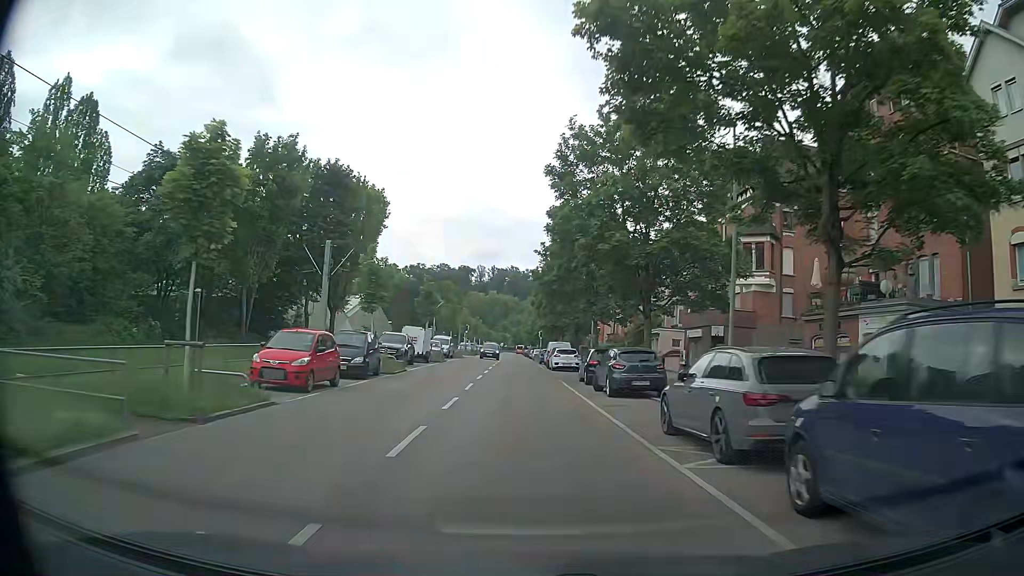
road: secondary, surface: asphalt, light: Day
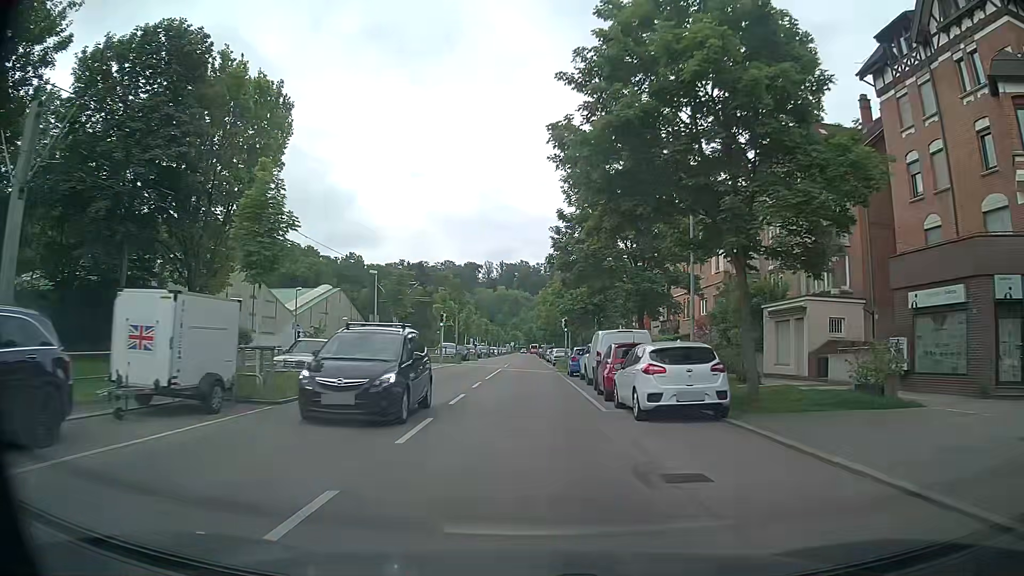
(-0.8, +29.5) m; -2°
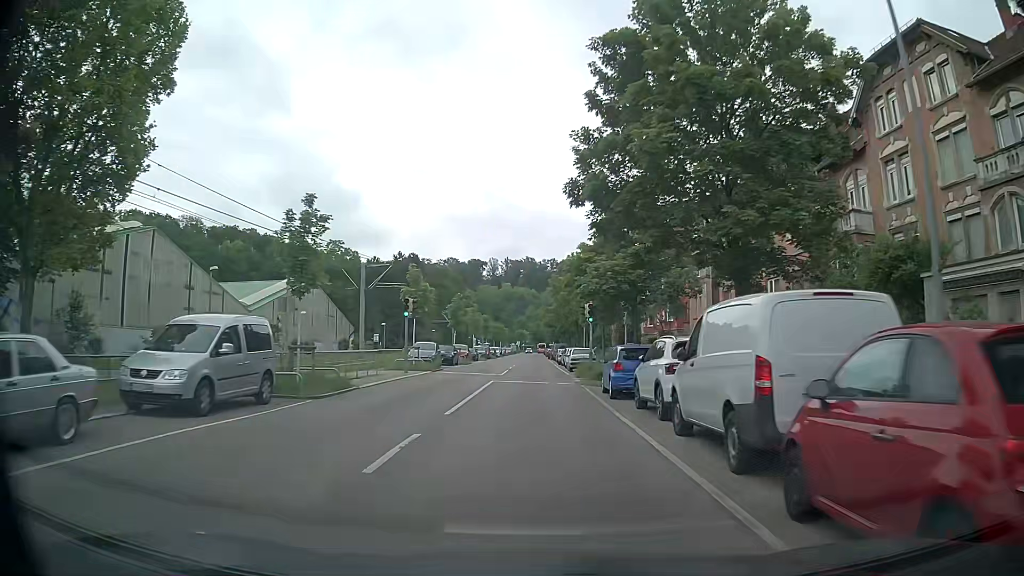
(0.0, +14.5) m; 0°
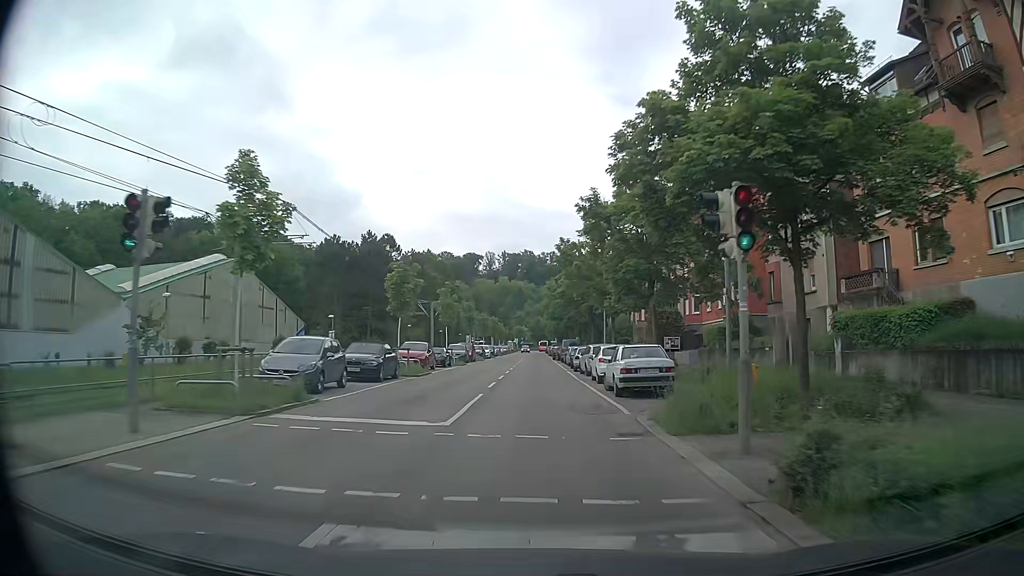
(-0.2, +21.7) m; 0°
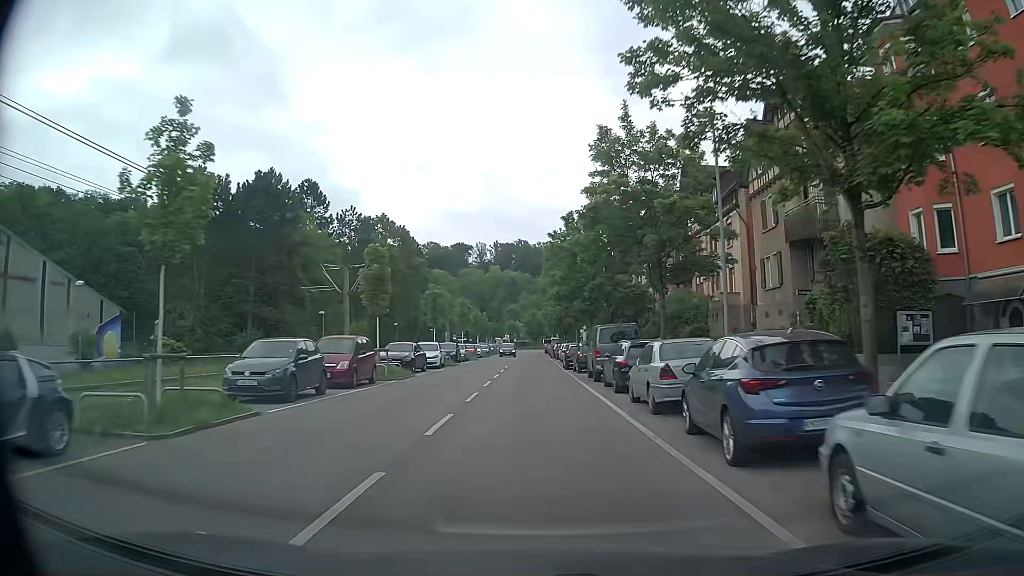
(+0.2, +36.3) m; 0°
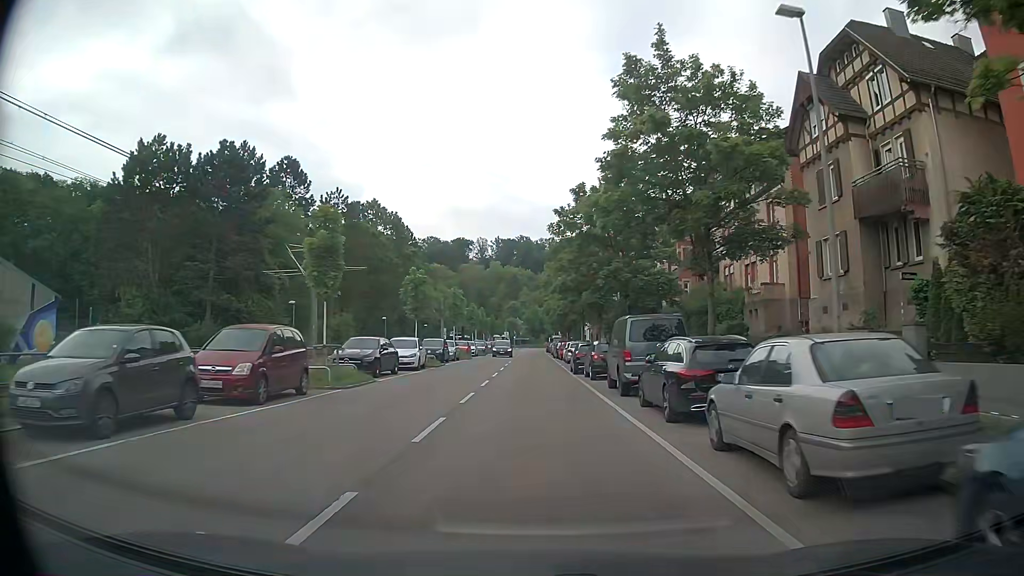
(0.0, +7.3) m; 0°
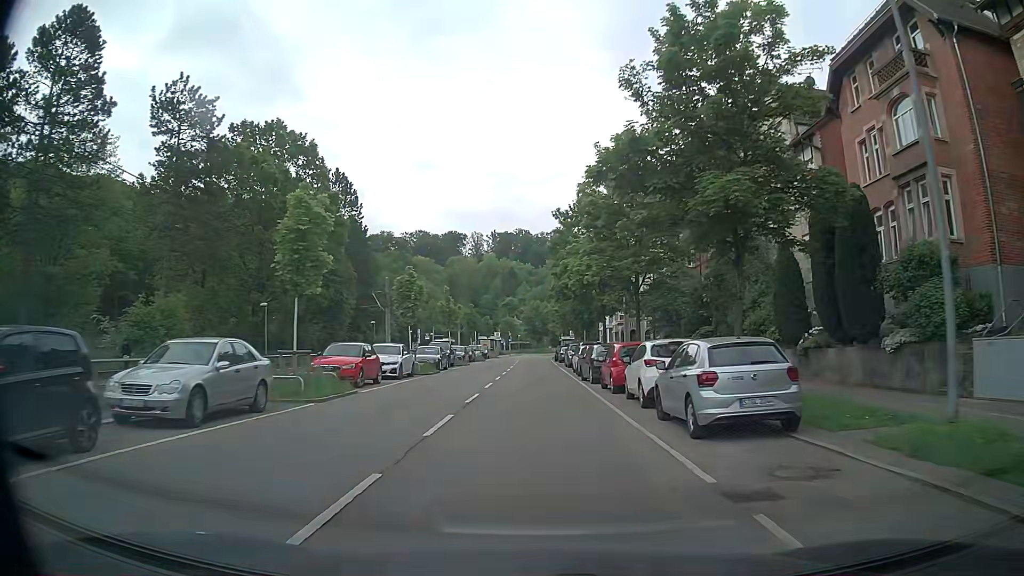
(+0.3, +35.7) m; +1°
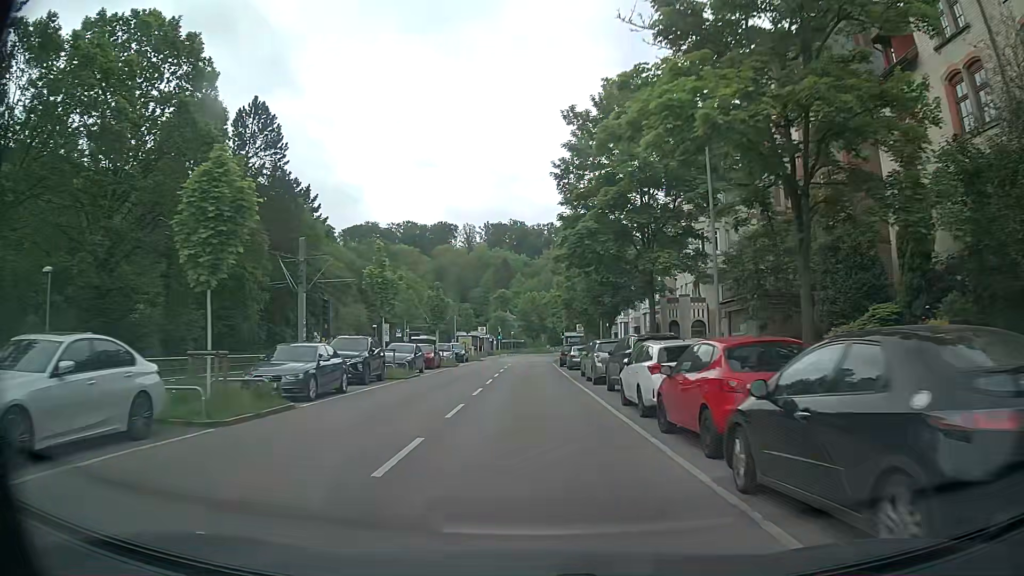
(-0.2, +21.5) m; 0°
(0, +10) (0, +20) (0, +30) (0, +40) (0, +50) (0, +60) (0, +70) (+1, +80) (+1, +90) (+2, +100) m
